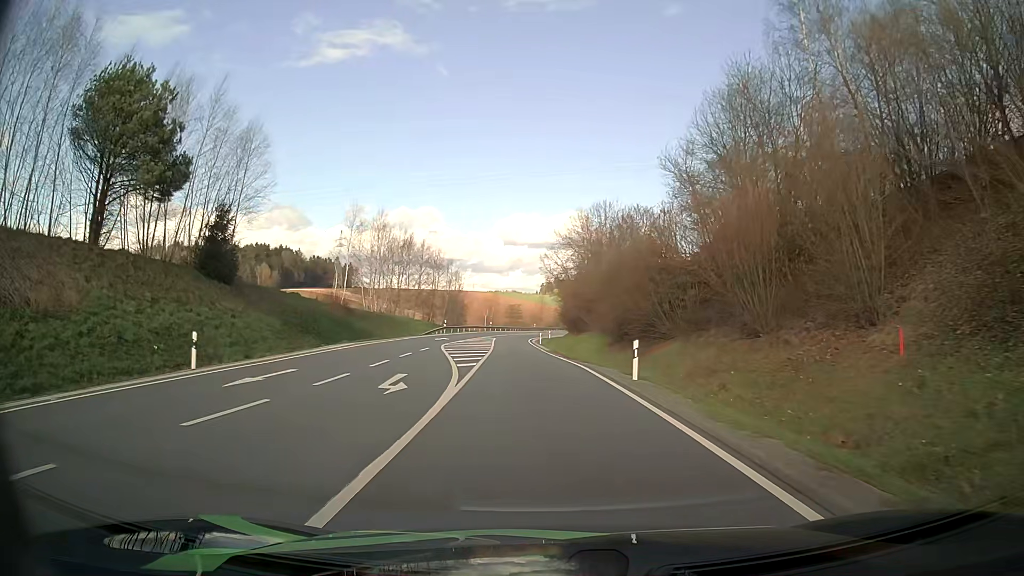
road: secondary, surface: asphalt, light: Day
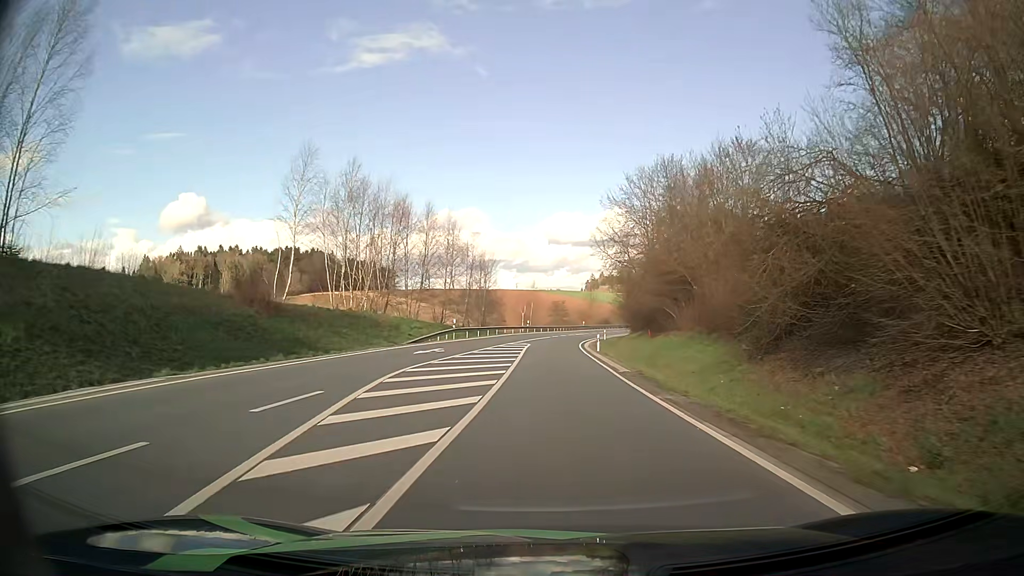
(-0.8, +23.1) m; -3°
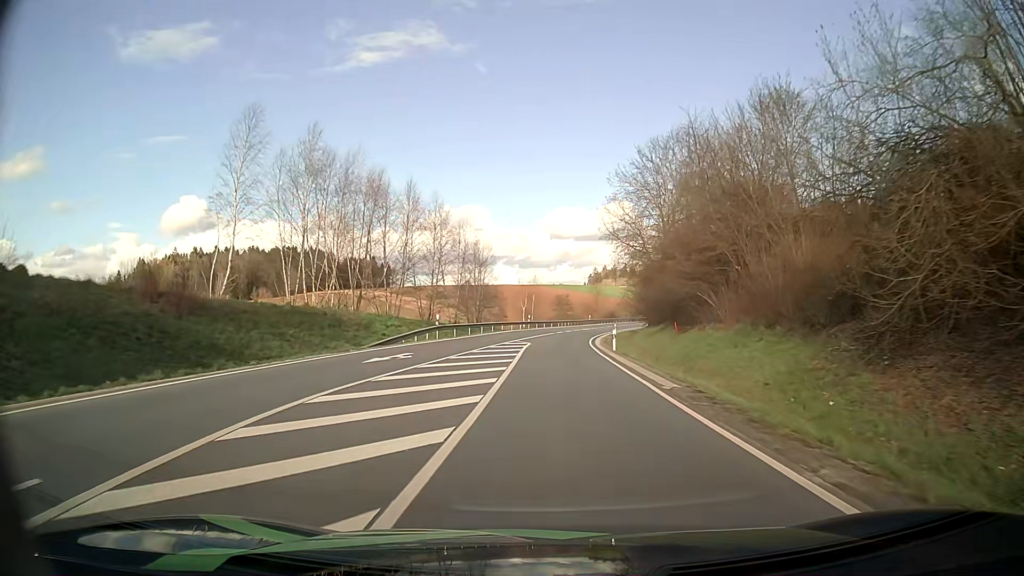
(0.0, +8.4) m; 0°
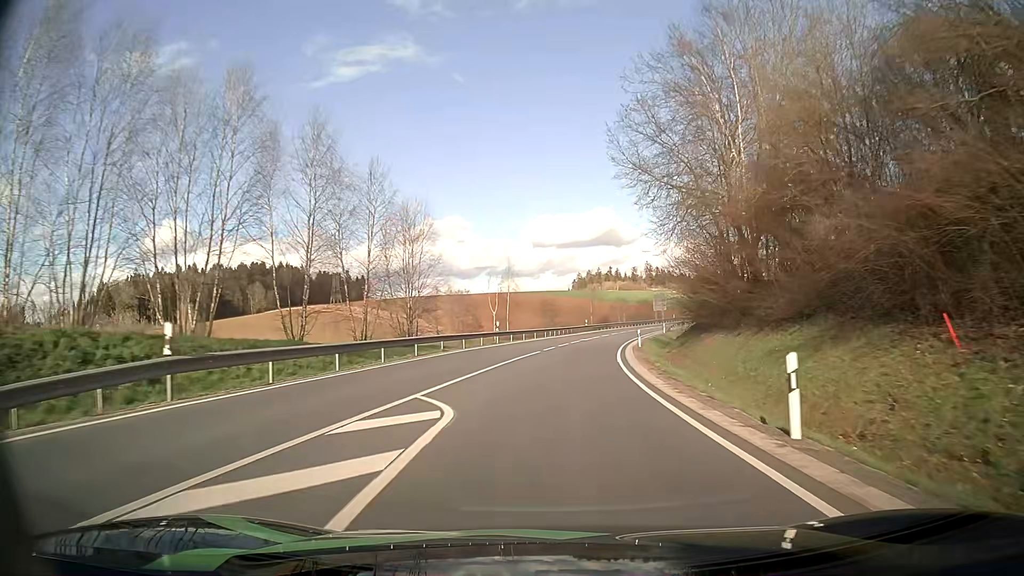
(+0.2, +27.2) m; +1°
(0, +10) (+1, +20) (+1, +30) (+2, +40) (+4, +50) (+5, +60) (+8, +69) (+10, +79) (+13, +89) (+16, +98) m
